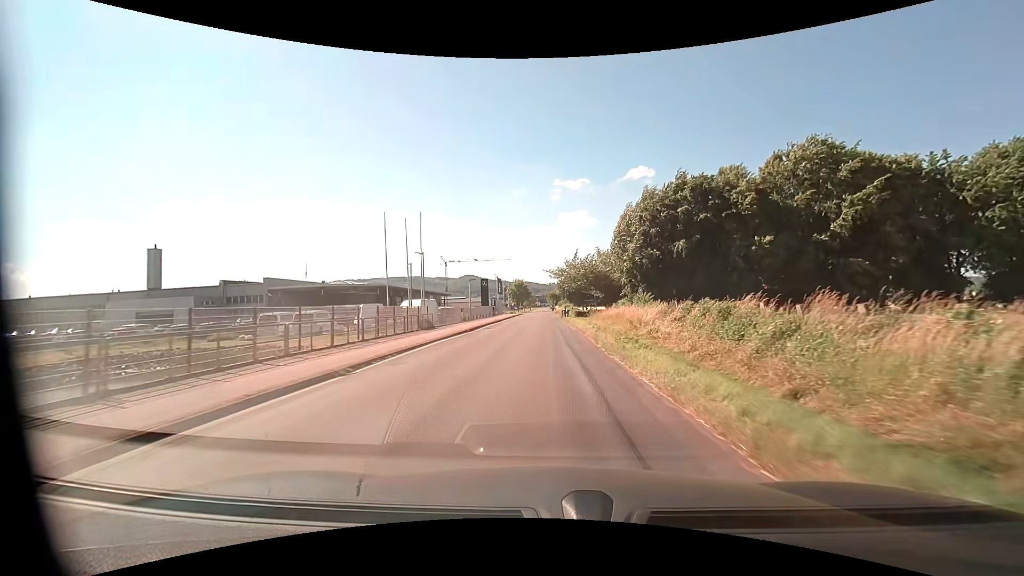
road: unclassified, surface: asphalt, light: Day
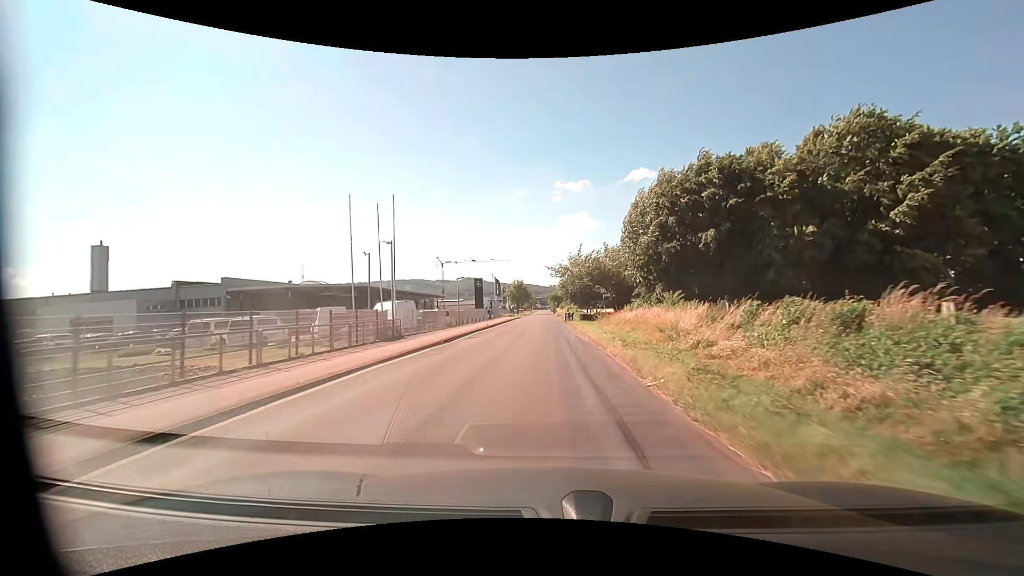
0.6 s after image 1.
(0.0, +7.9) m; 0°
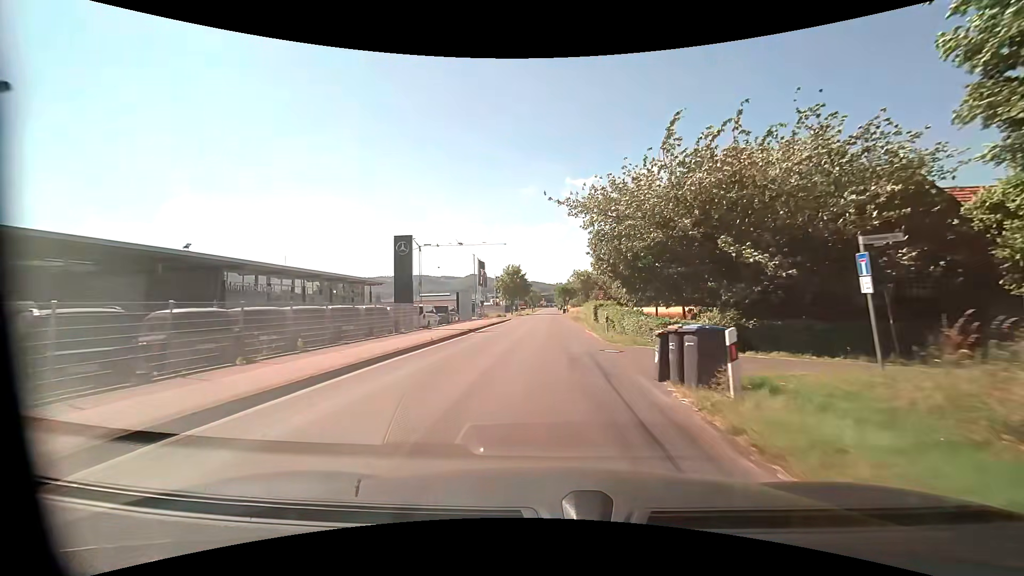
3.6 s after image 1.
(0.0, +39.9) m; 0°
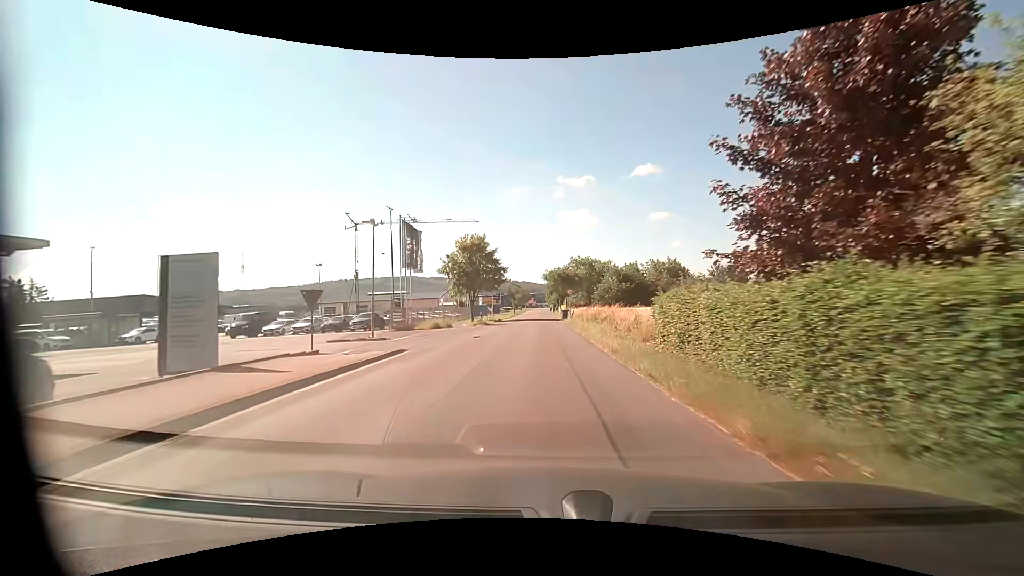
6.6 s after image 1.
(+0.3, +40.1) m; +1°
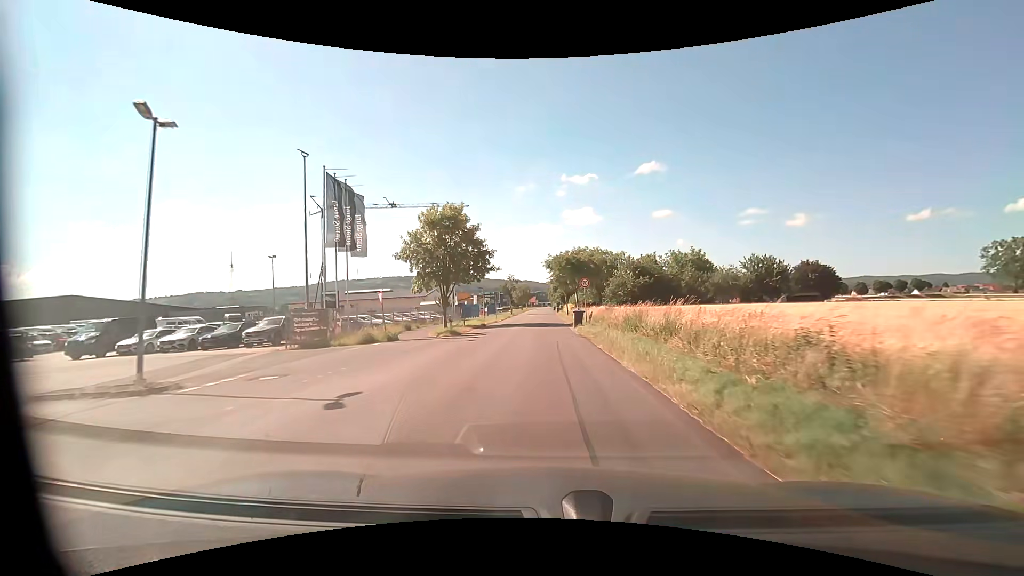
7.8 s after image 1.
(0.0, +15.9) m; 0°
(0, +10) (0, +20) (0, +30) (0, +40) (0, +50) (0, +60) (0, +70) (0, +80) (0, +90) (0, +100) m
